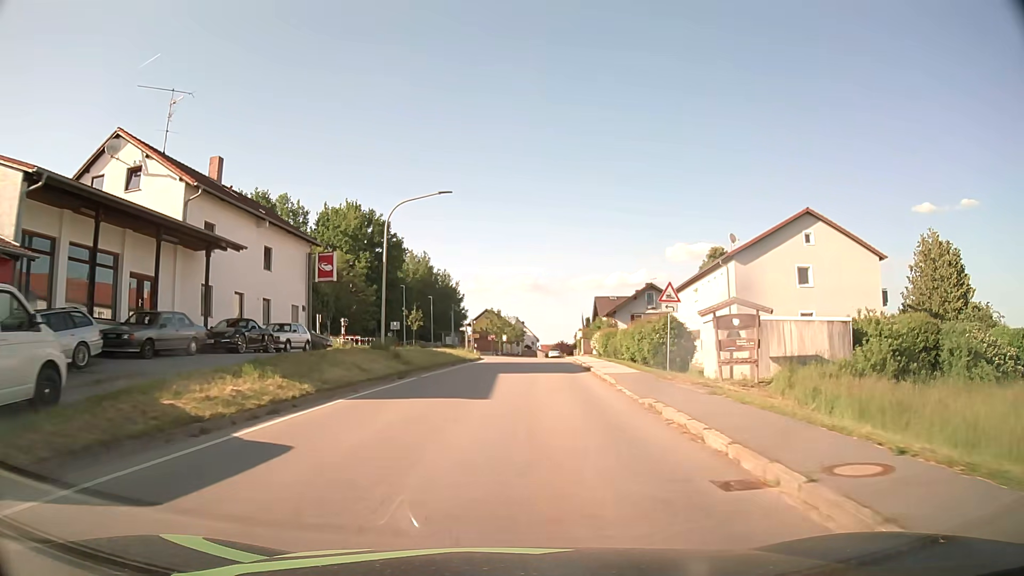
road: tertiary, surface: asphalt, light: Day
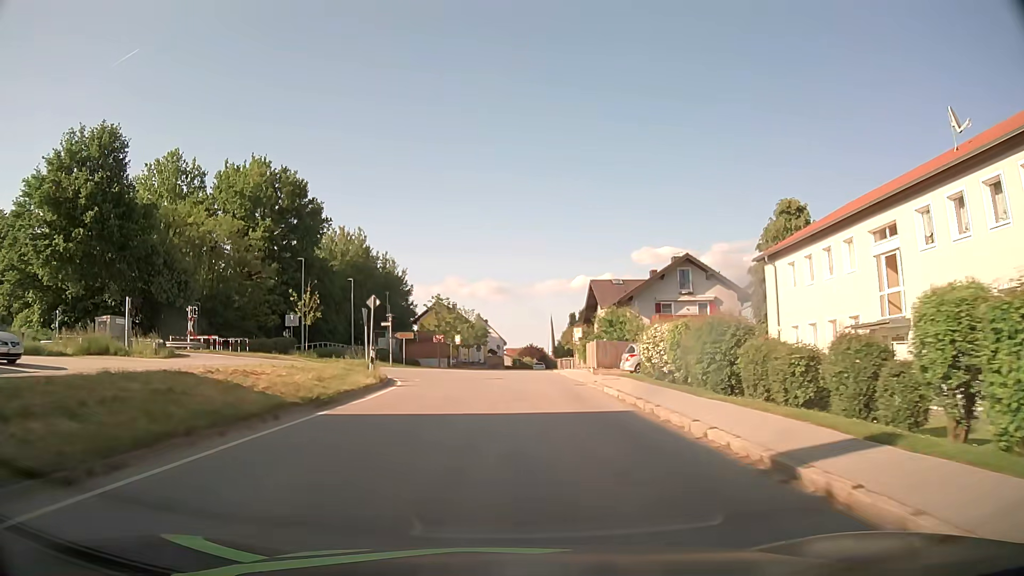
(+0.8, +31.0) m; +3°
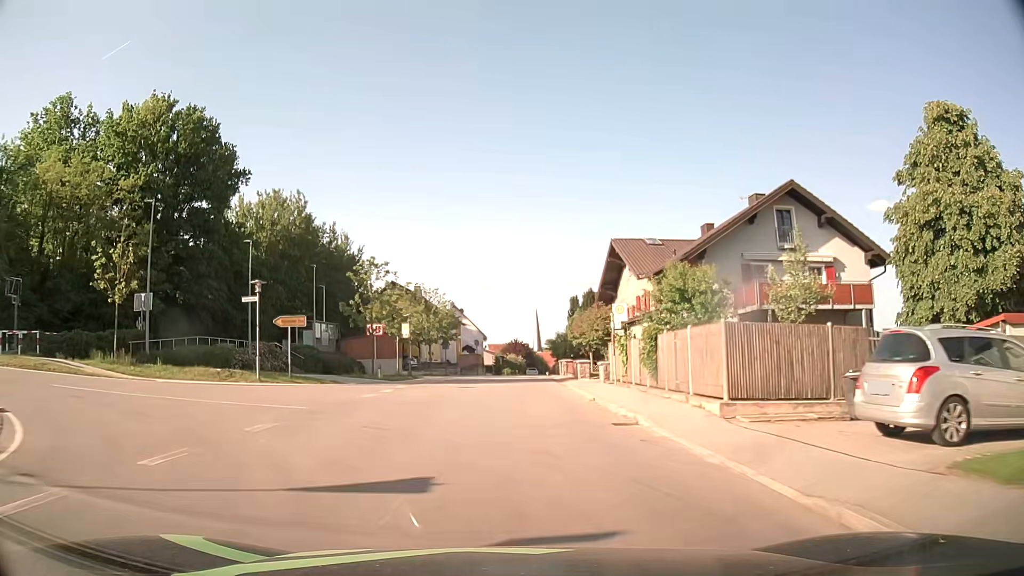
(+0.4, +23.6) m; +1°
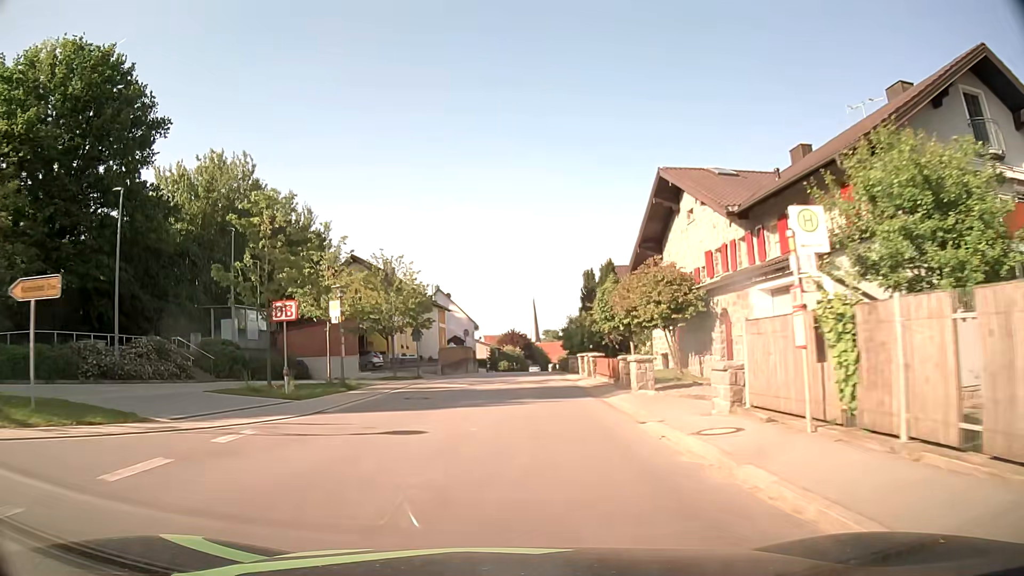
(+0.1, +15.9) m; +1°
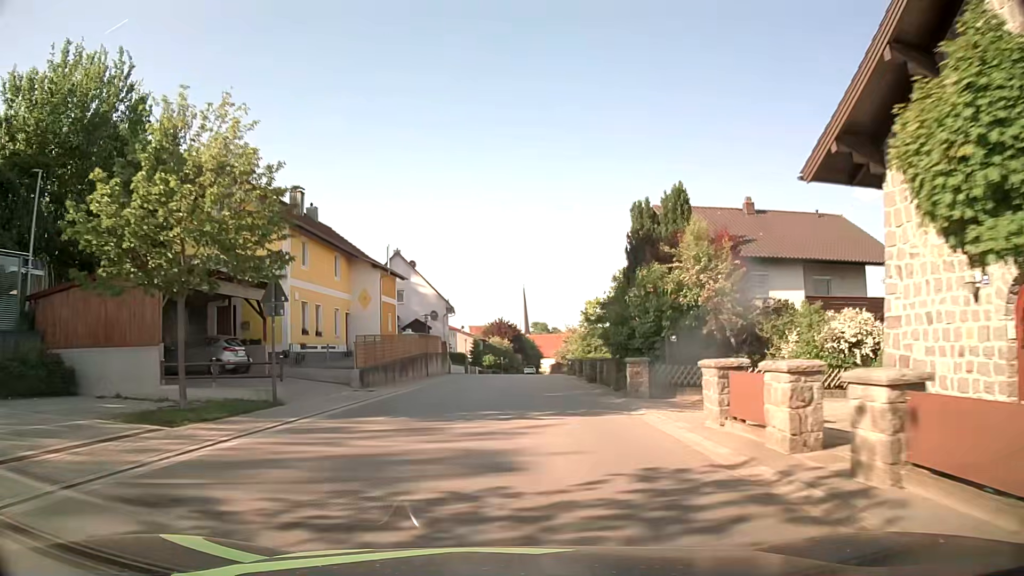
(+0.1, +24.1) m; +1°
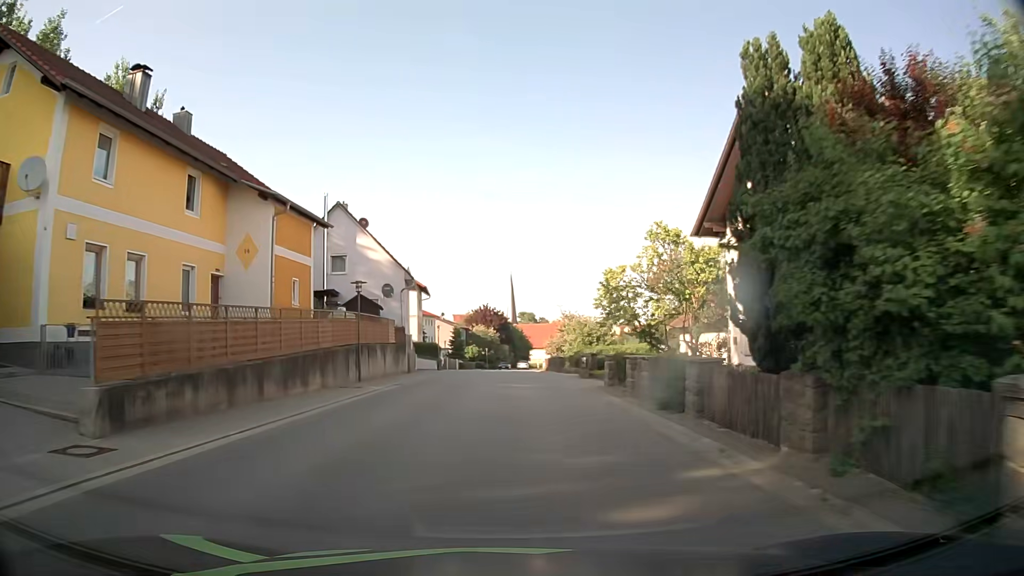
(0.0, +16.1) m; 0°
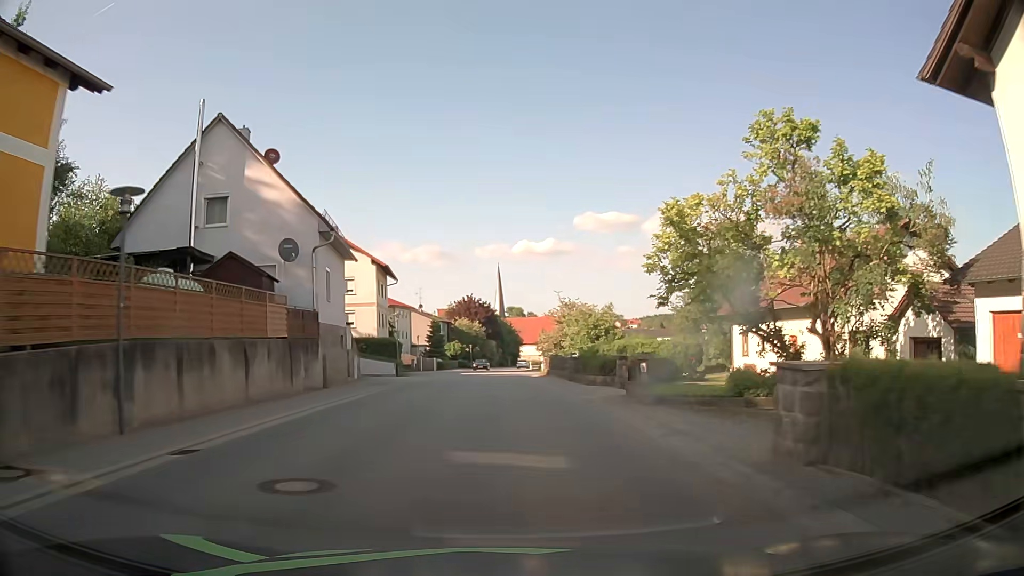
(+0.2, +16.1) m; +1°
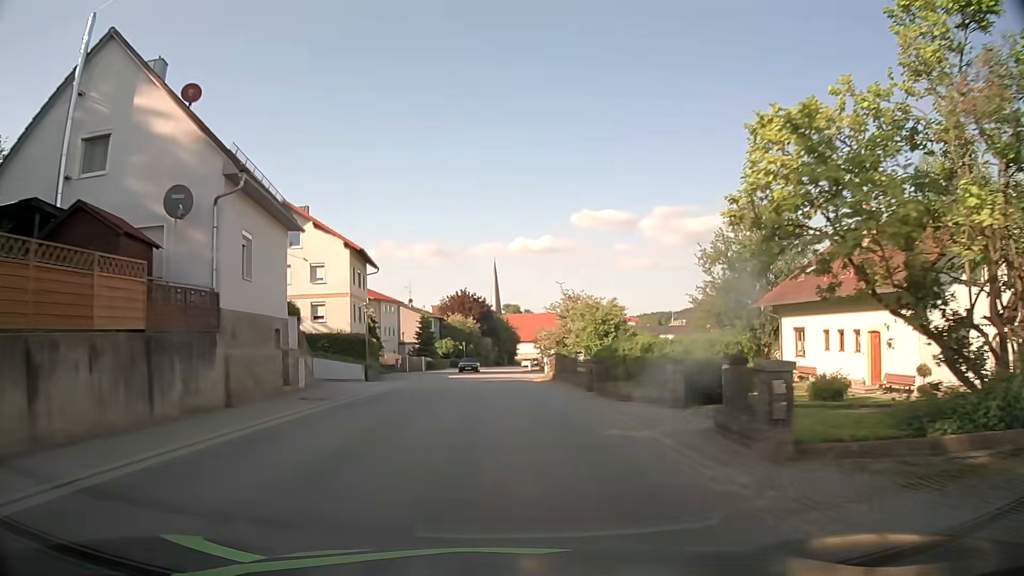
(0.0, +8.1) m; 0°
(0, +10) (0, +20) (0, +30) (0, +40) (-1, +50) (-1, +60) (0, +70) (0, +80) (0, +90) (+1, +100) m
